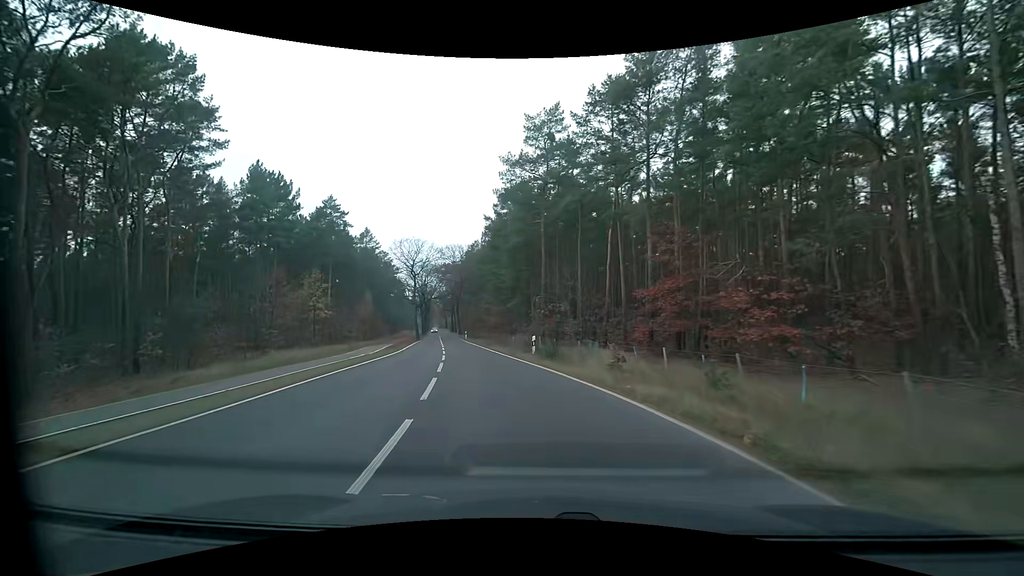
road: tertiary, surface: asphalt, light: Day
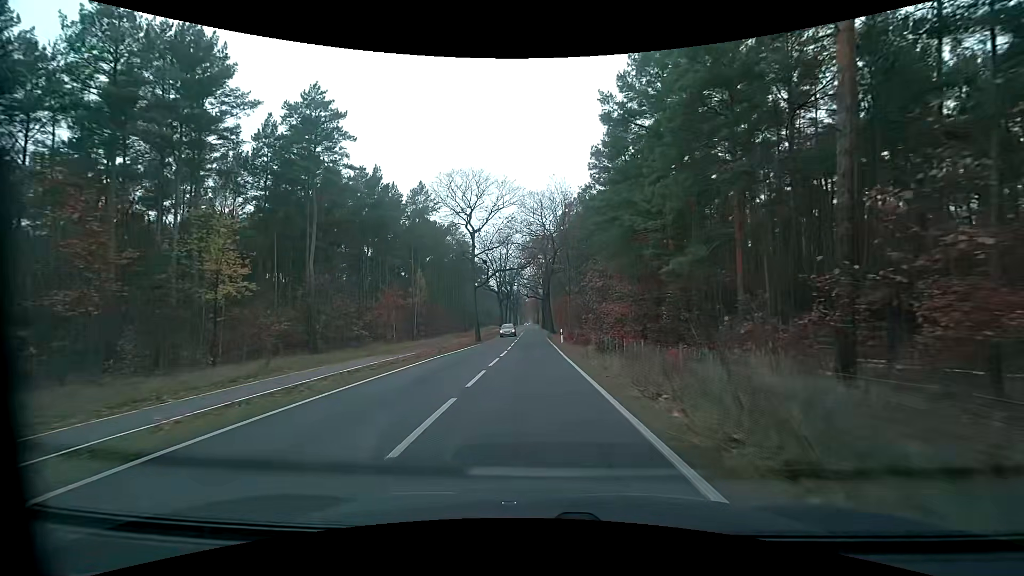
(-4.9, +34.5) m; -11°
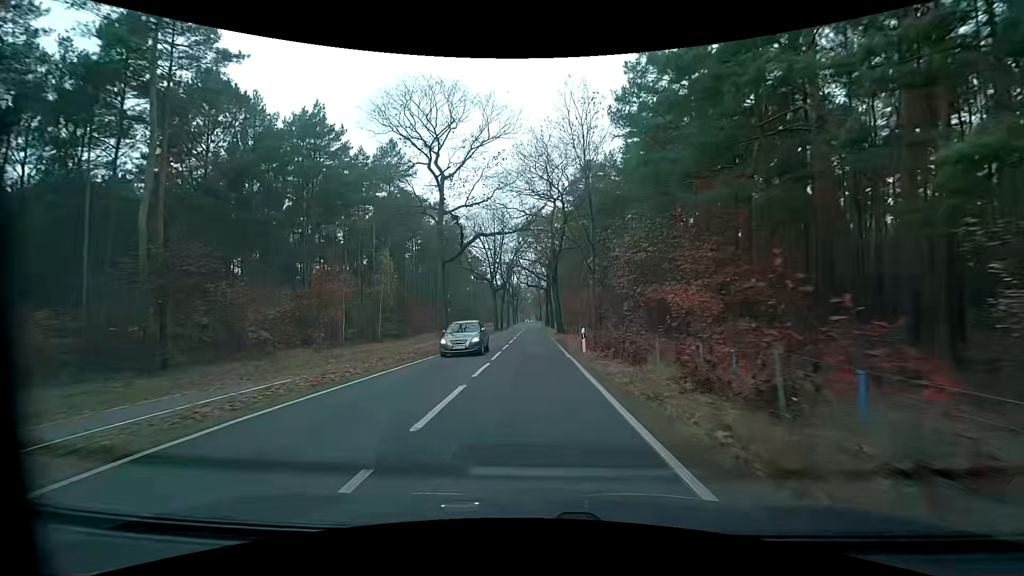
(-0.1, +16.7) m; 0°
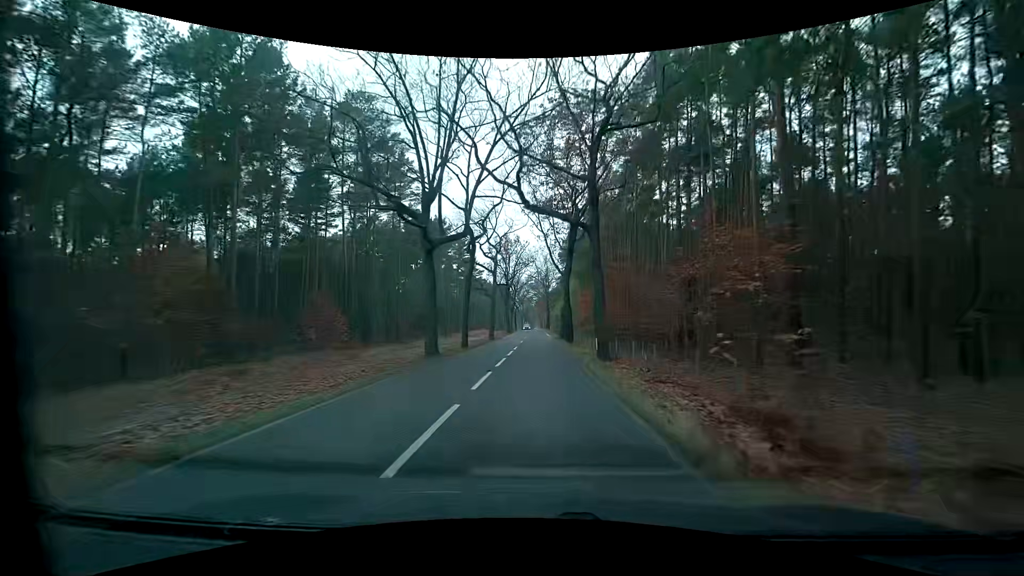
(-0.7, +44.3) m; -1°
(0, +10) (0, +20) (0, +30) (0, +40) (+1, +50) (+1, +60) (+1, +70) (0, +80) (0, +90) (+1, +100) m
